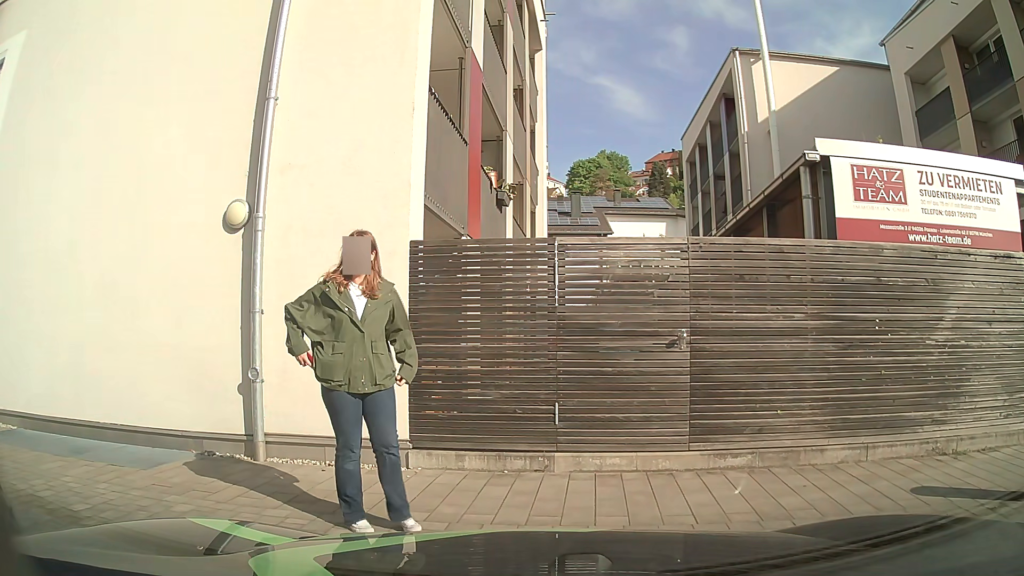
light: Day
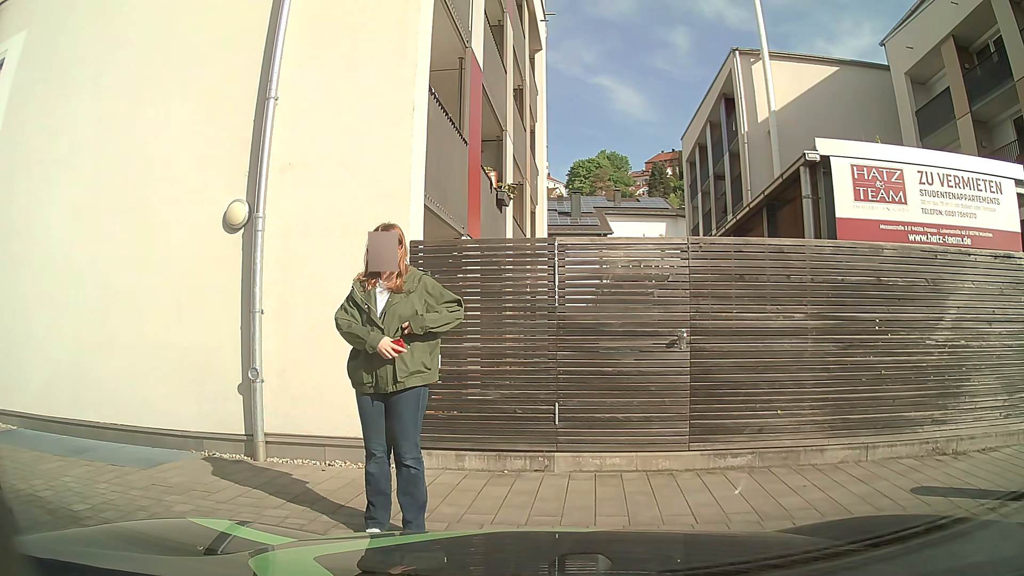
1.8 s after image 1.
(0.0, 0.0) m; 0°
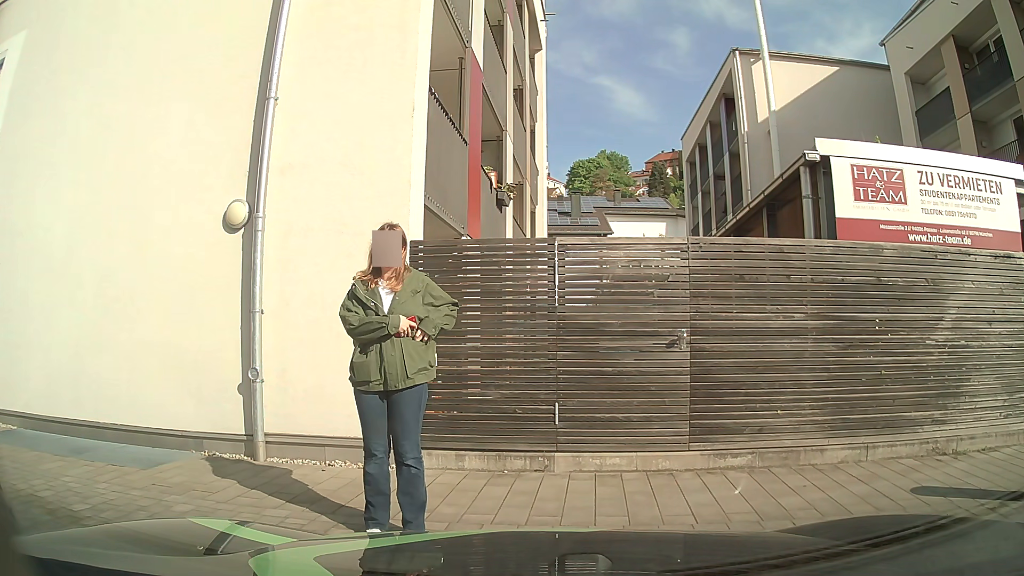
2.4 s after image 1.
(0.0, 0.0) m; 0°
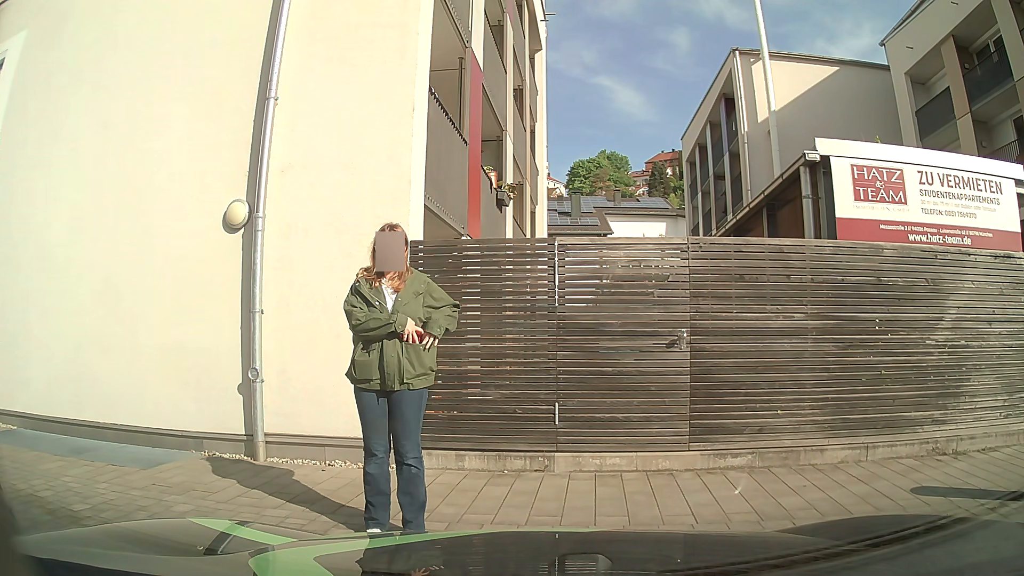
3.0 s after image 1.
(0.0, 0.0) m; 0°
